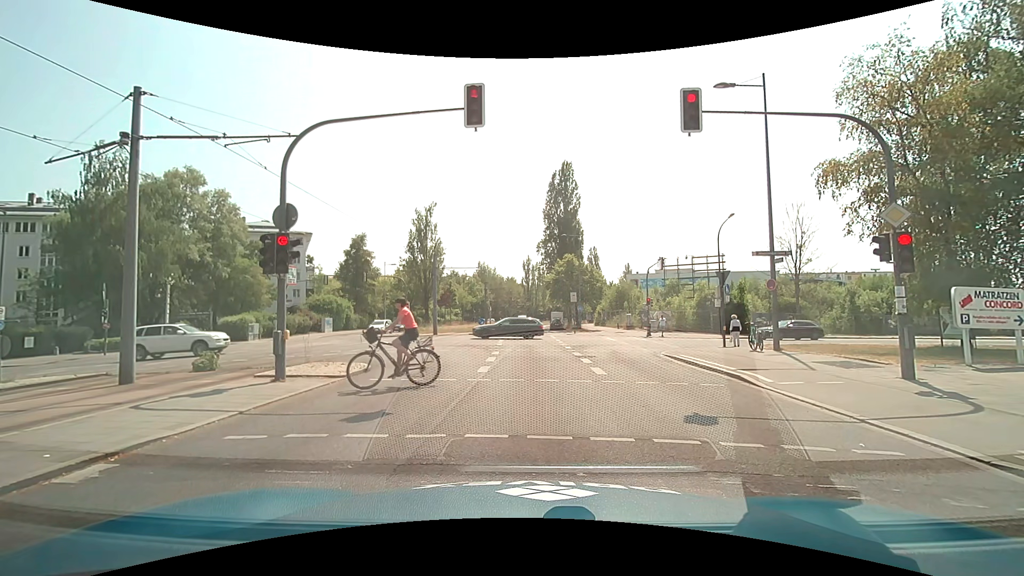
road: secondary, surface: asphalt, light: Day
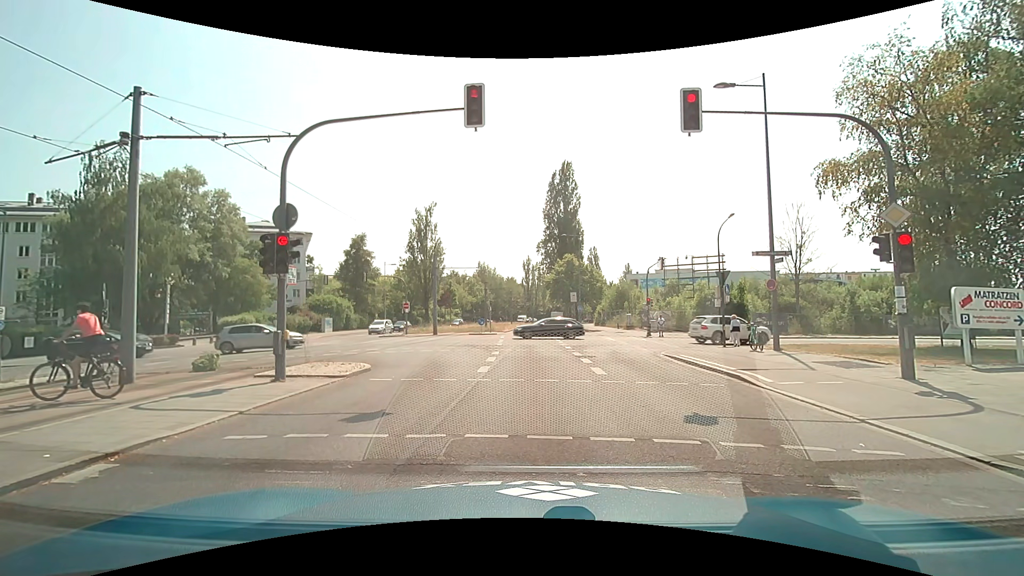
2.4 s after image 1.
(0.0, 0.0) m; 0°
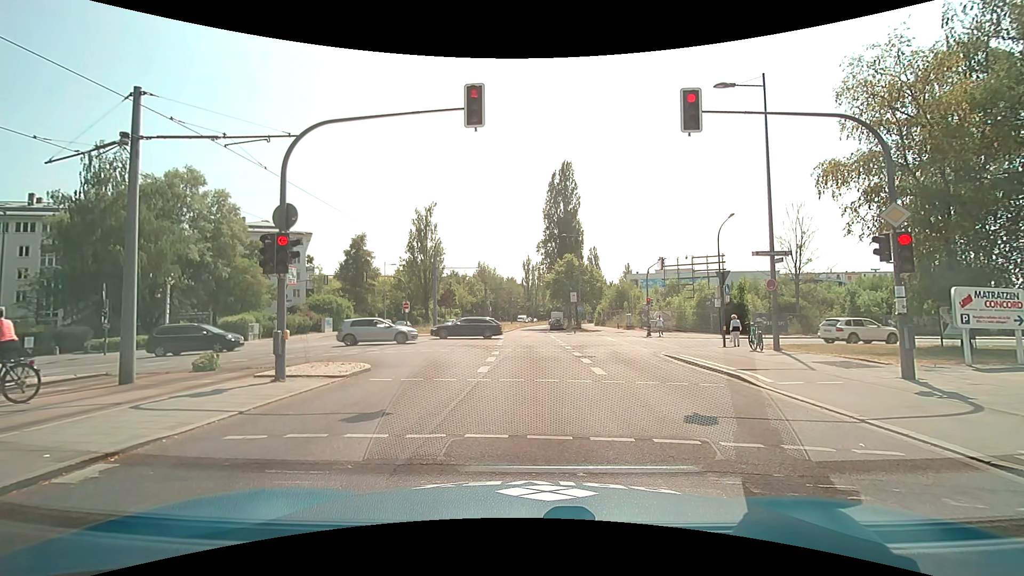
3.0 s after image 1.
(0.0, 0.0) m; 0°
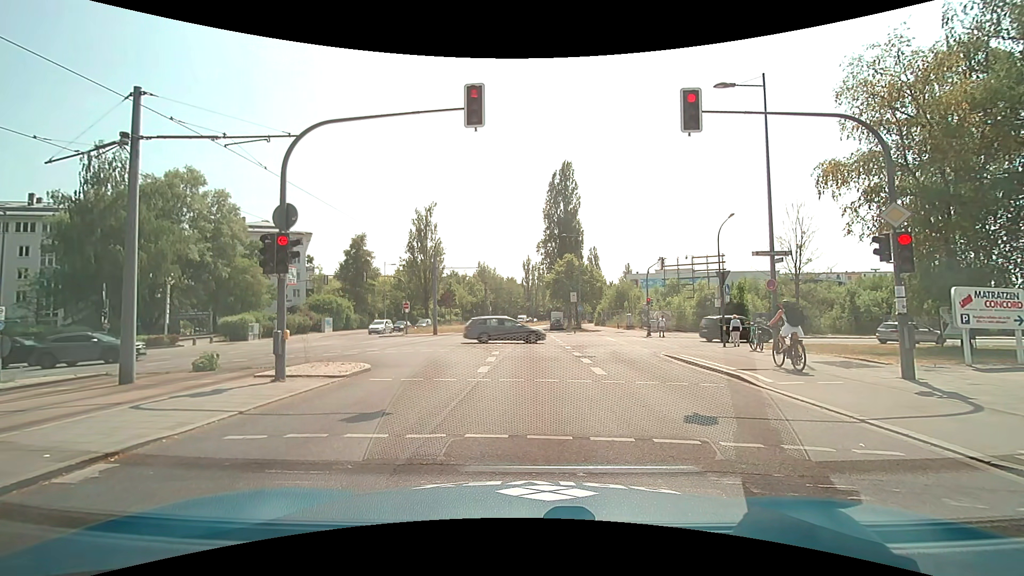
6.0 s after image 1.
(0.0, 0.0) m; 0°
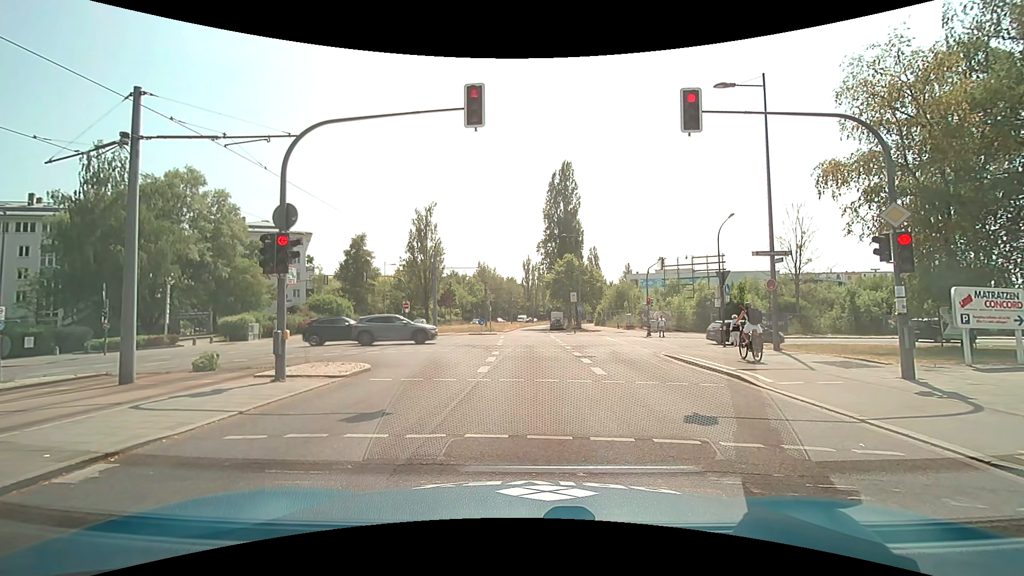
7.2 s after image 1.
(0.0, 0.0) m; 0°
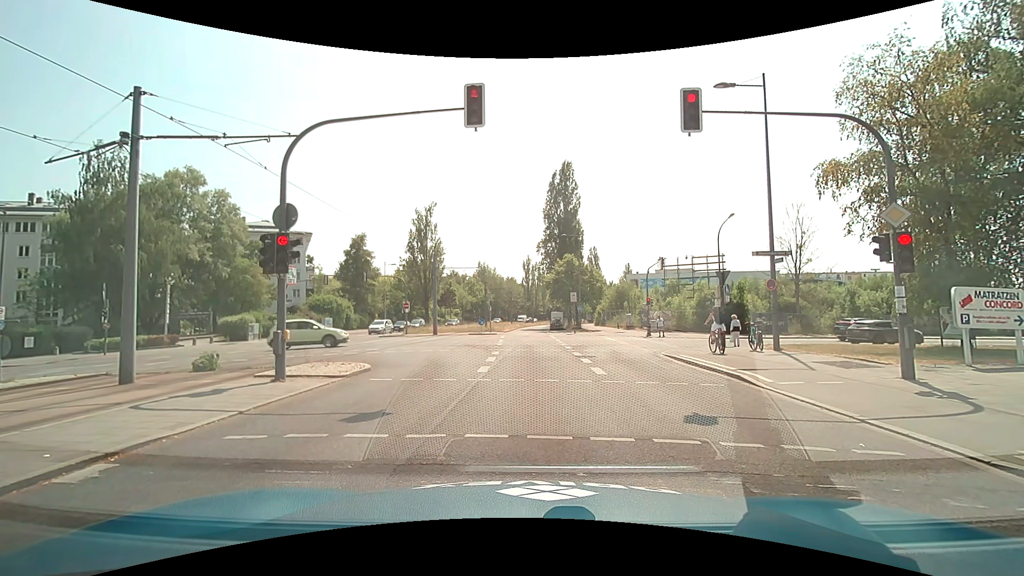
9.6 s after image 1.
(0.0, 0.0) m; 0°
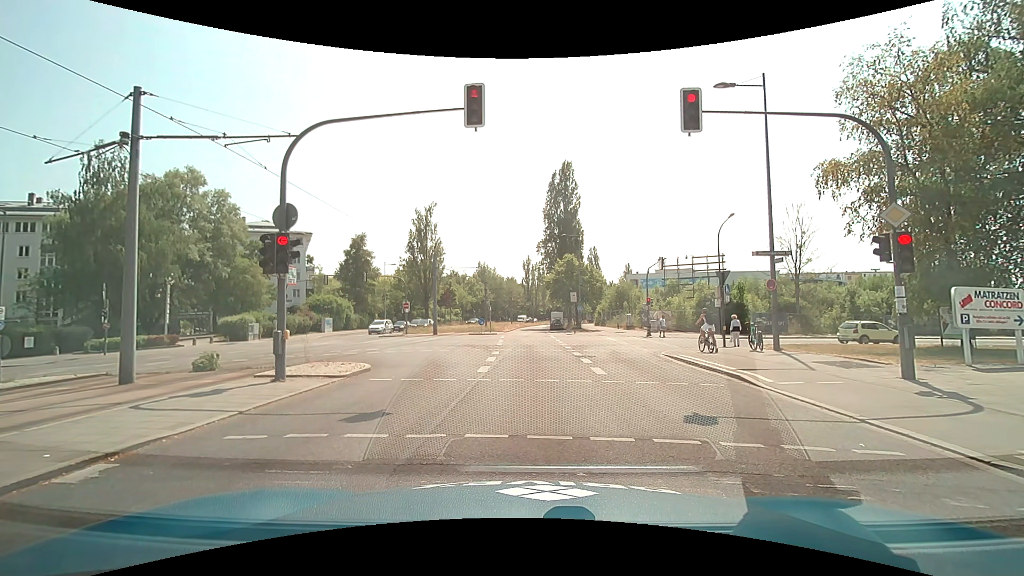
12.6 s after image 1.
(0.0, 0.0) m; 0°
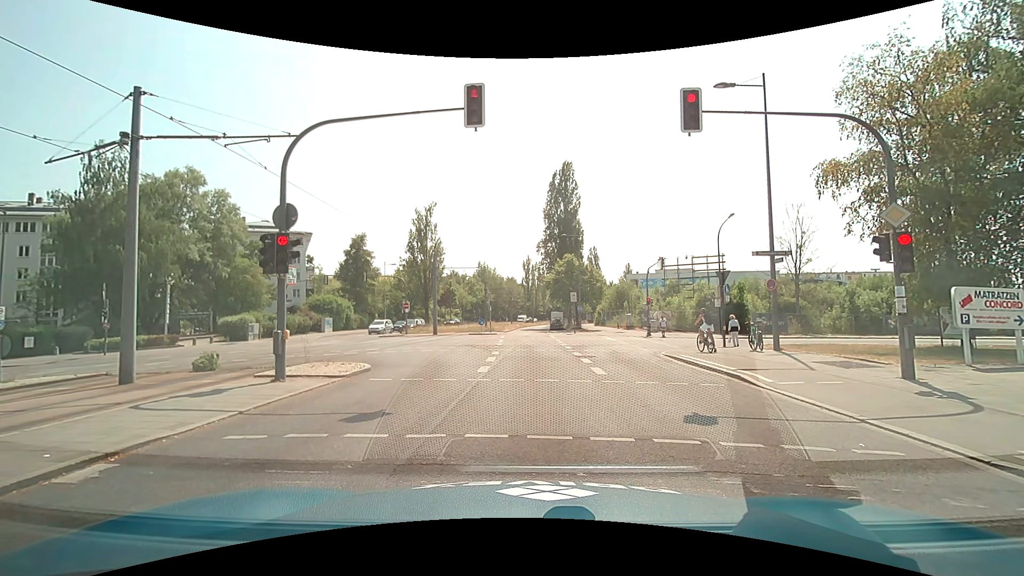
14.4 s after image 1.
(0.0, 0.0) m; 0°
(0, +10) (+1, +20) (+1, +30) (+1, +40) (+1, +50) (+2, +60) (+2, +70) (+3, +80) (+4, +90) (+5, +100) m
